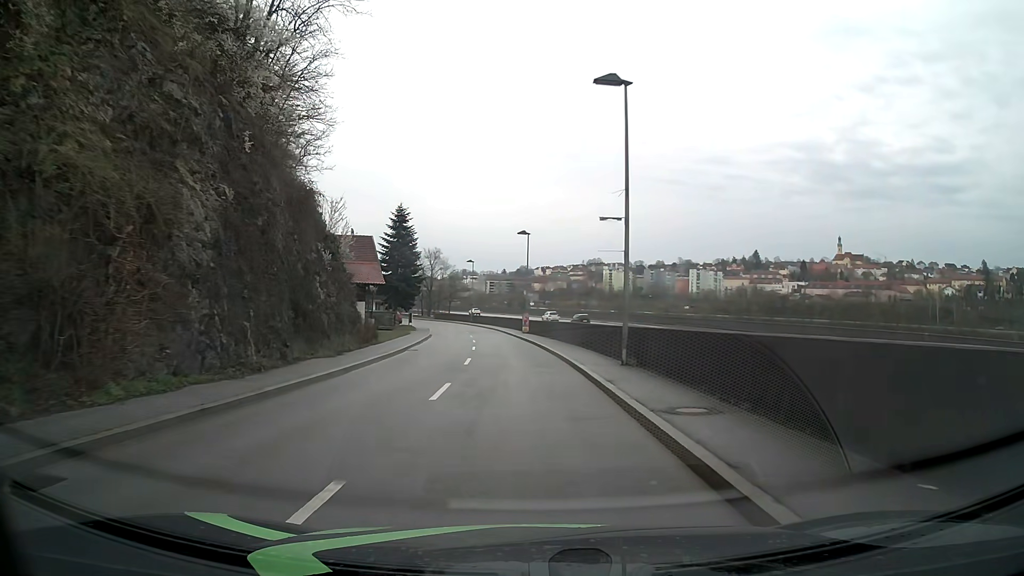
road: tertiary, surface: asphalt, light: Day
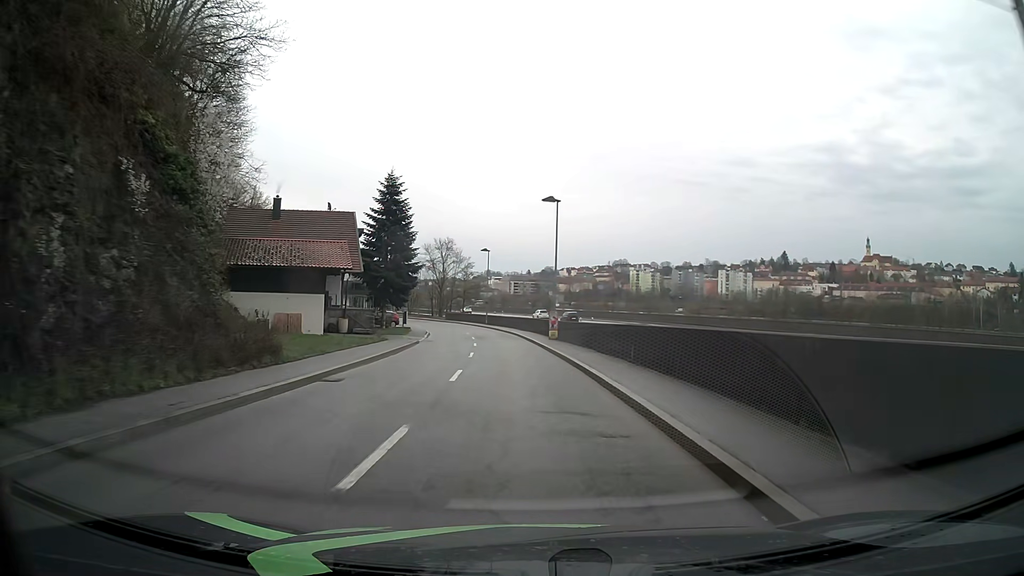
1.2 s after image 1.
(-0.3, +15.2) m; -2°
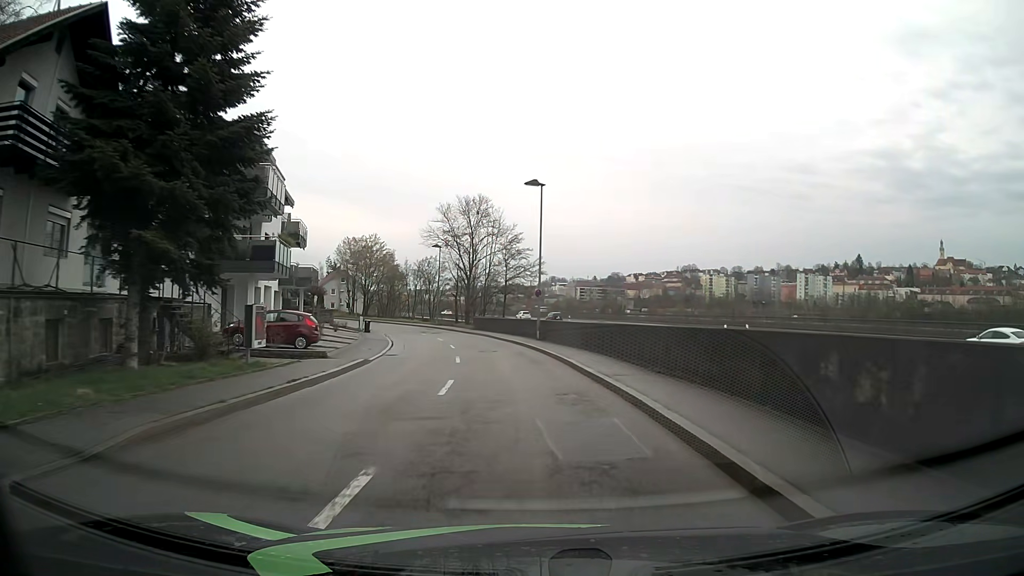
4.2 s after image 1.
(-1.9, +38.4) m; -6°
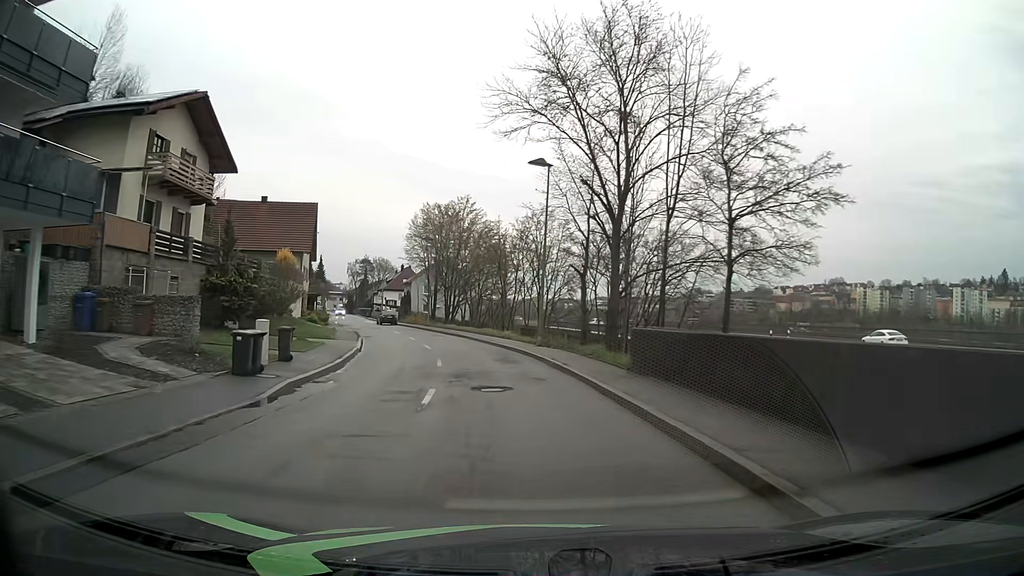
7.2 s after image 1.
(-3.3, +37.9) m; -12°
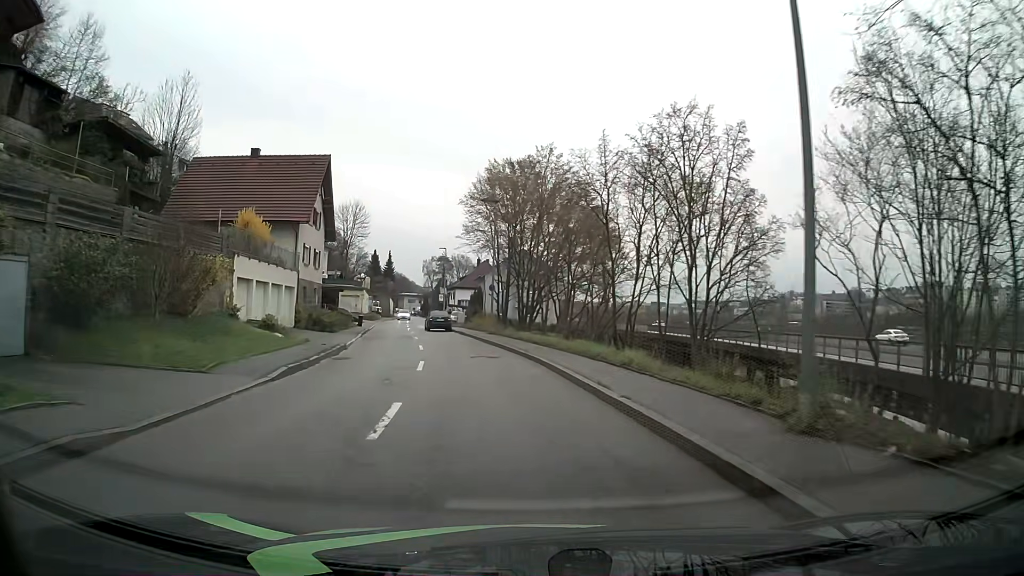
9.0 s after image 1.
(-1.4, +20.9) m; -8°
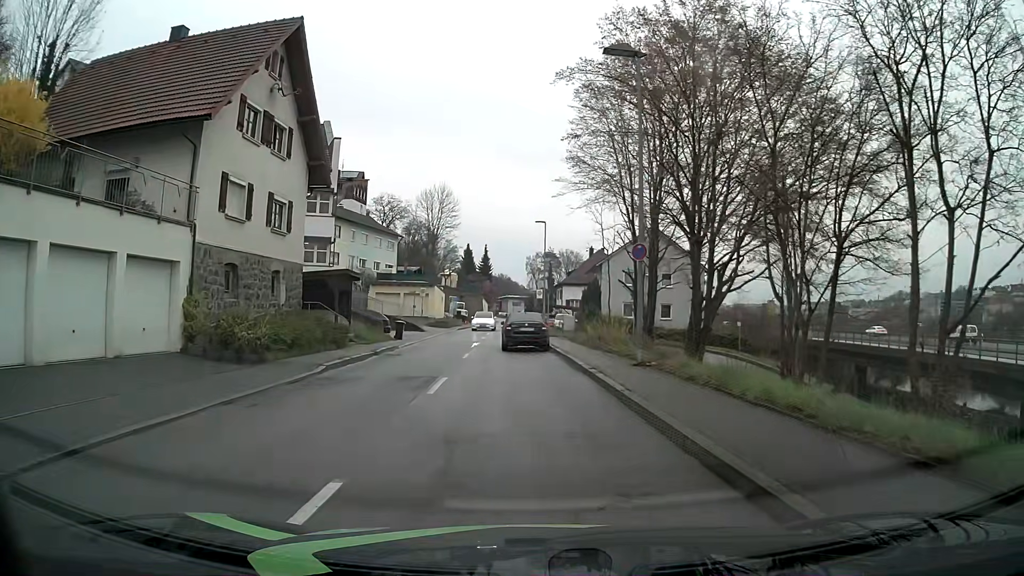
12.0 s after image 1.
(-1.9, +22.1) m; -10°
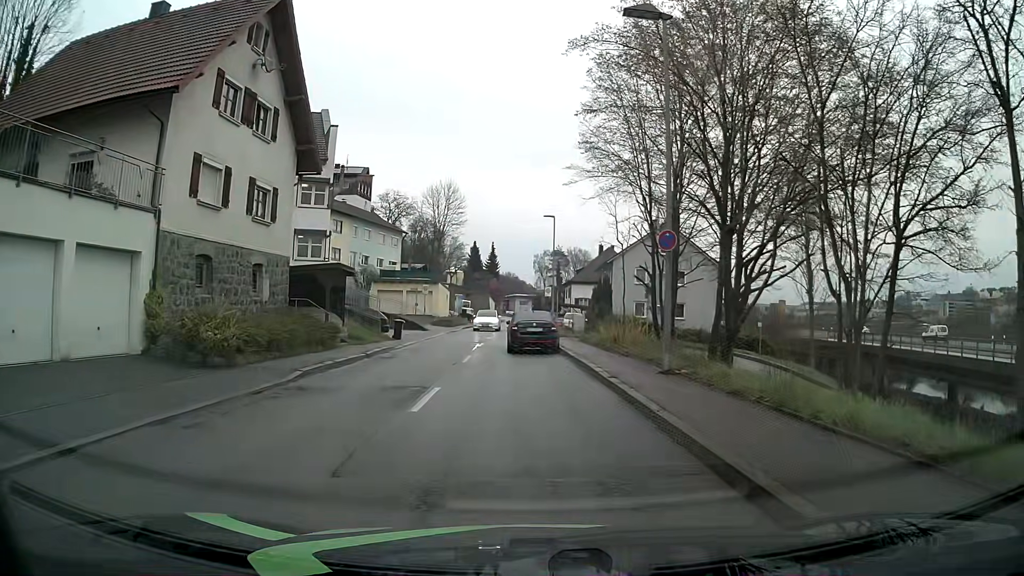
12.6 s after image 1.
(0.0, +2.1) m; -1°
